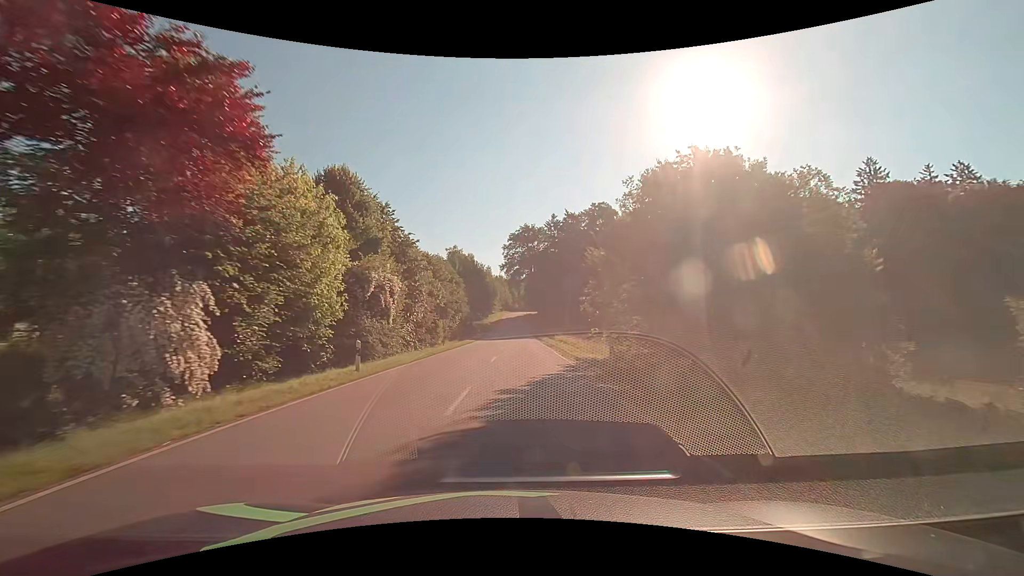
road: tertiary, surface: asphalt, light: Day
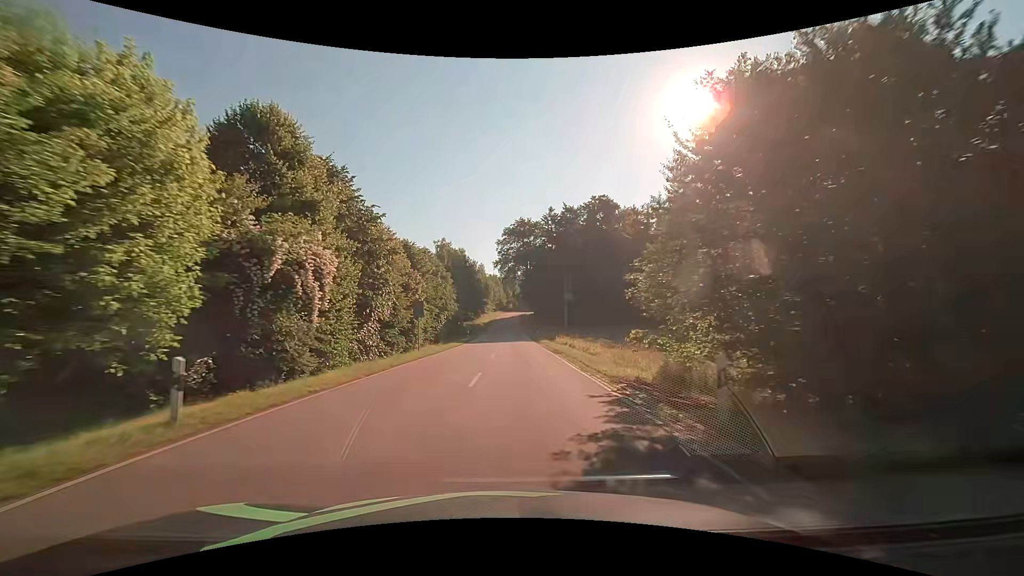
(+0.1, +8.3) m; +1°
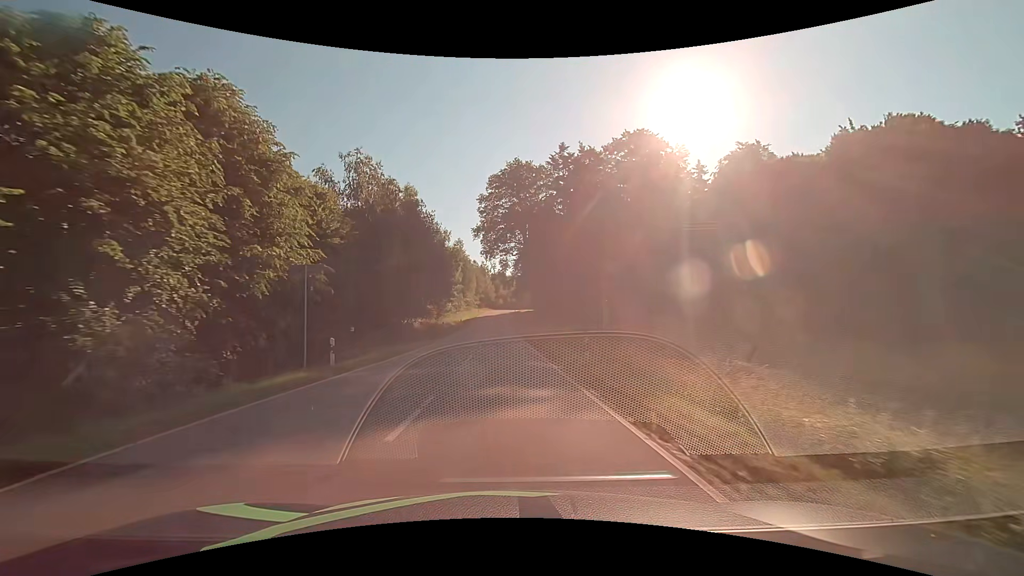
(+0.6, +41.7) m; +1°
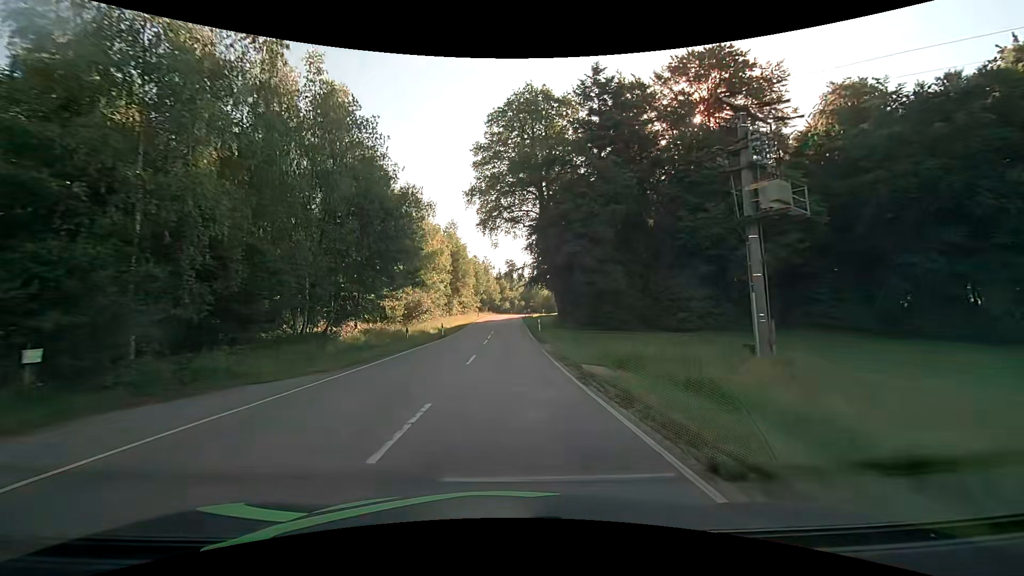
(-0.3, +25.1) m; -1°
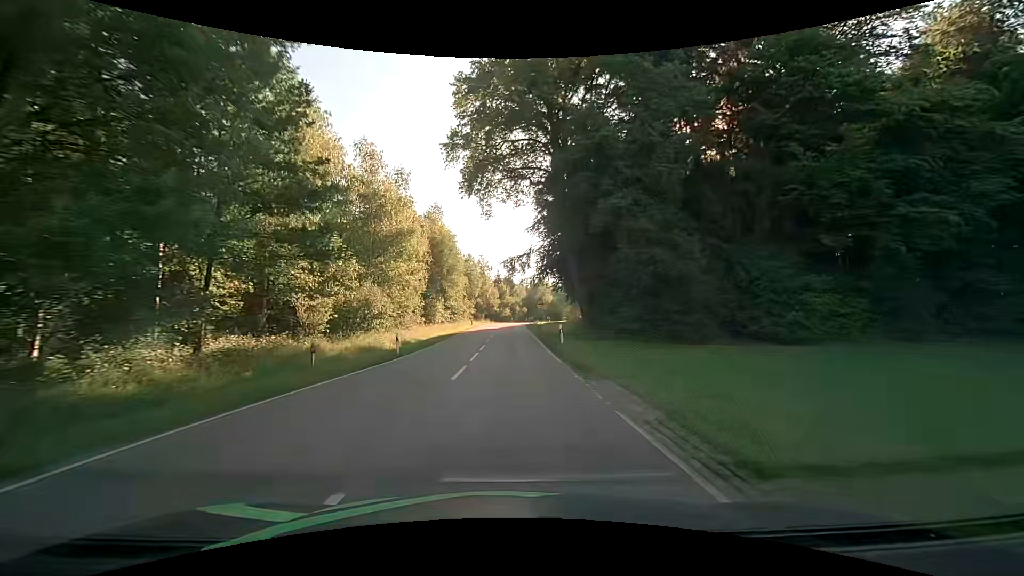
(0.0, +16.7) m; 0°
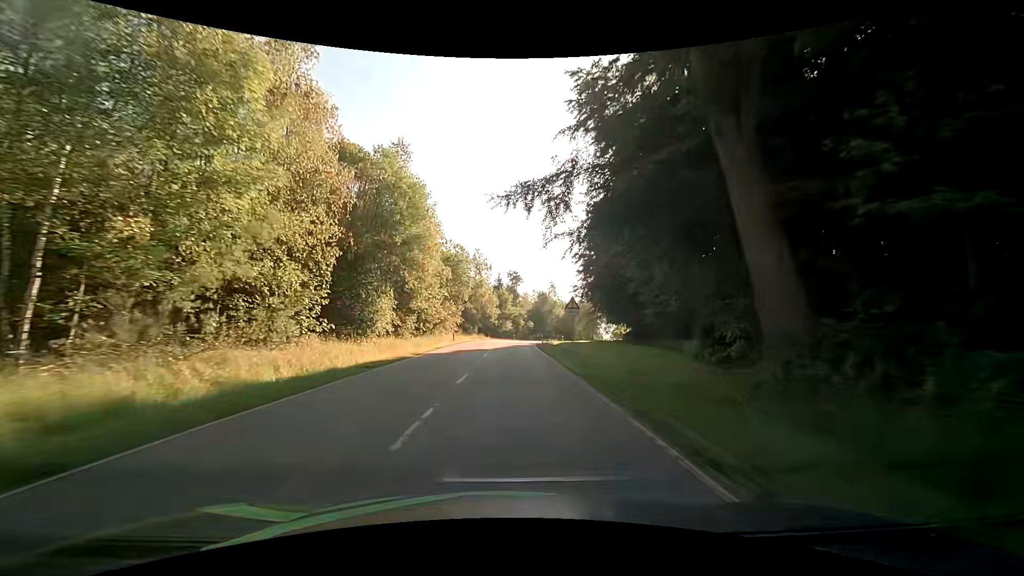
(-0.1, +25.0) m; 0°
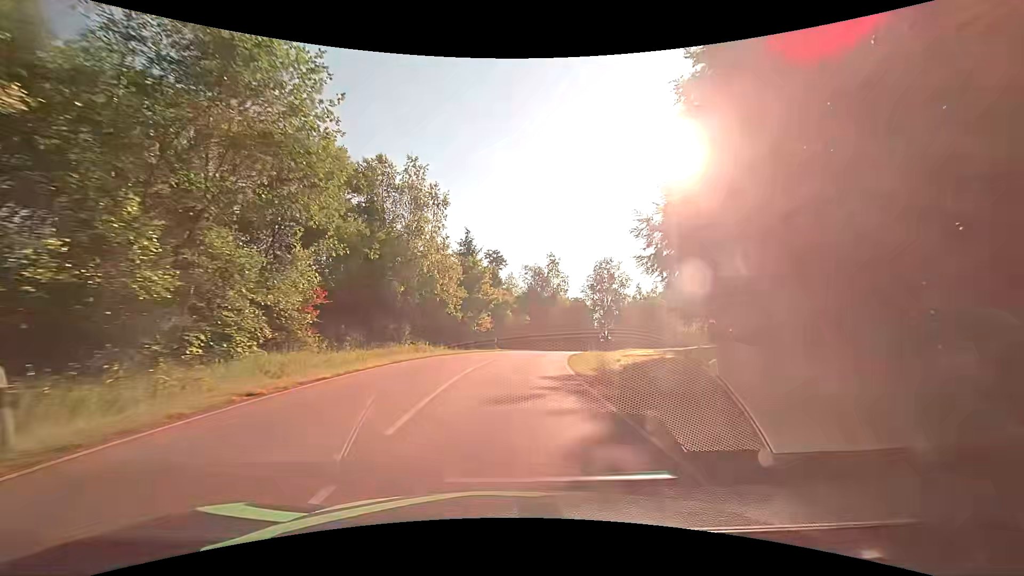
(+0.6, +41.2) m; +2°
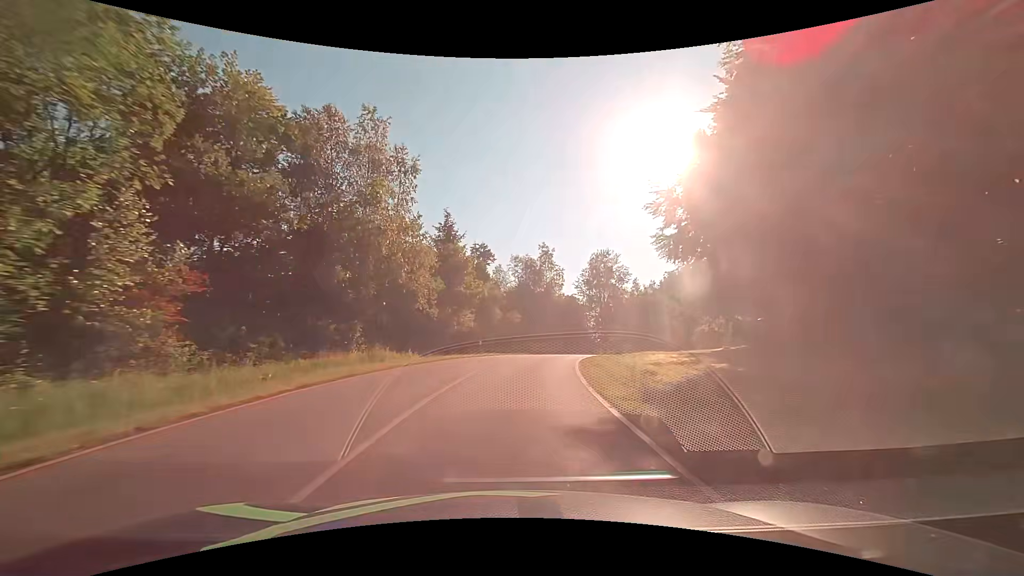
(+0.1, +8.0) m; +2°
(0, +10) (+1, +20) (+2, +30) (+4, +40) (+7, +49) (+11, +58) (+16, +67) (+21, +76) (+27, +84) (+34, +91) m
